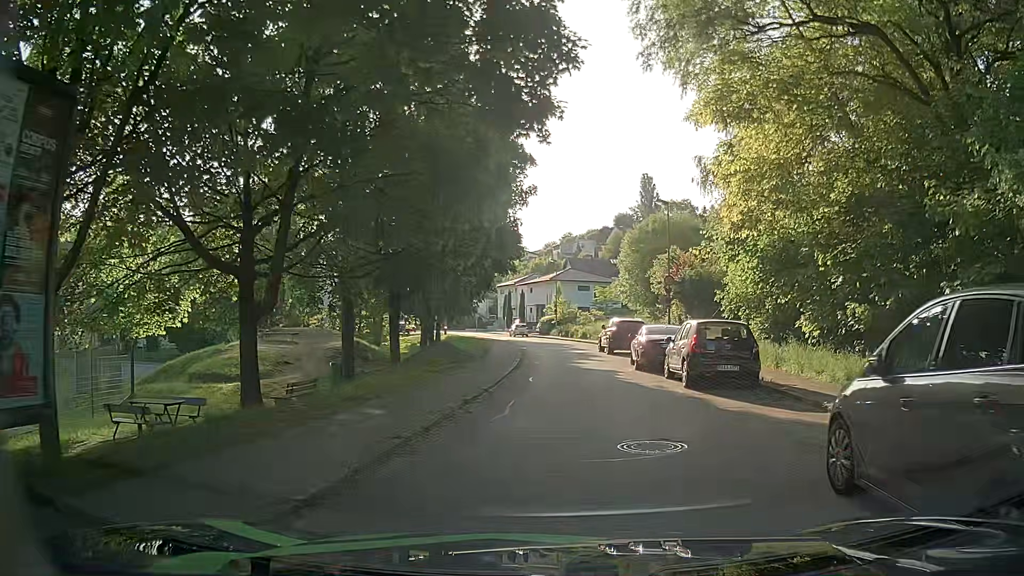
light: Day
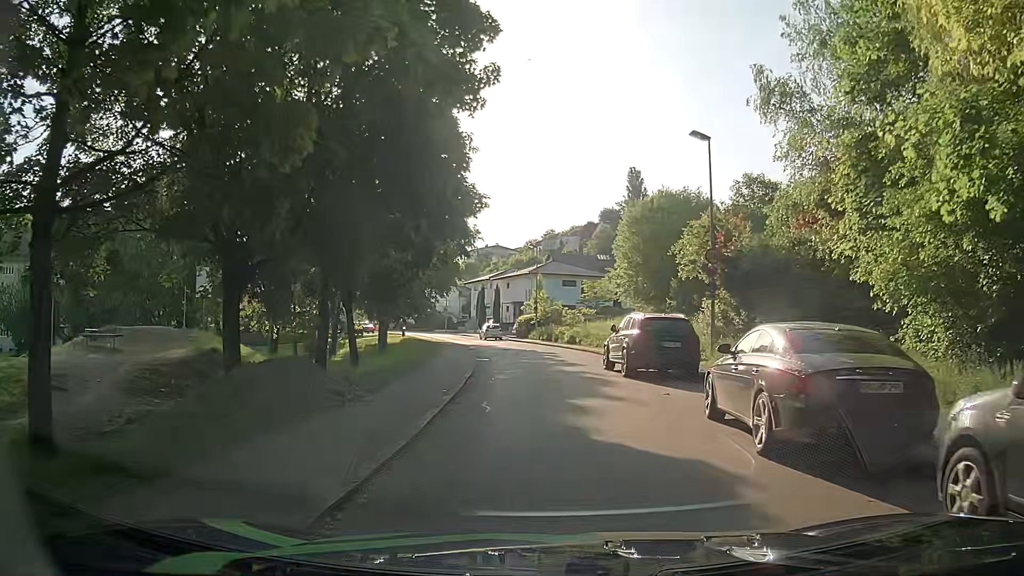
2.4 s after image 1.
(+0.2, +13.9) m; +2°
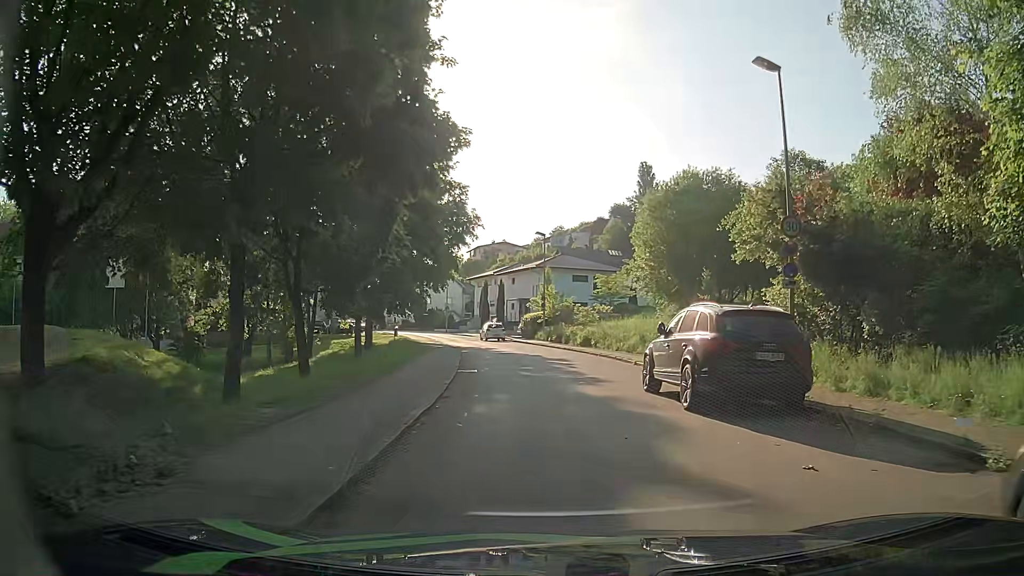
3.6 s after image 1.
(0.0, +7.2) m; 0°
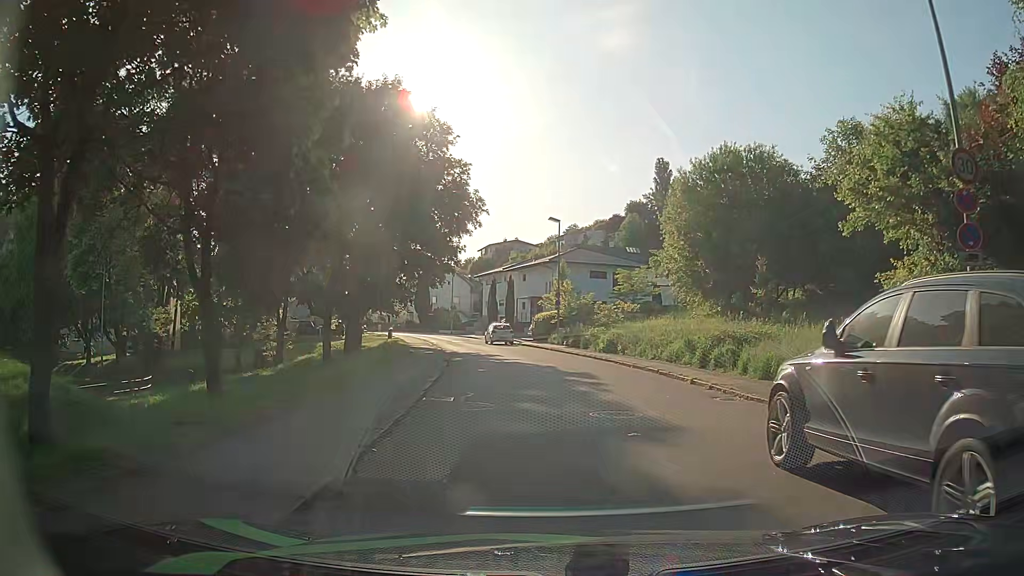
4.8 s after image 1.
(-0.2, +7.4) m; -2°
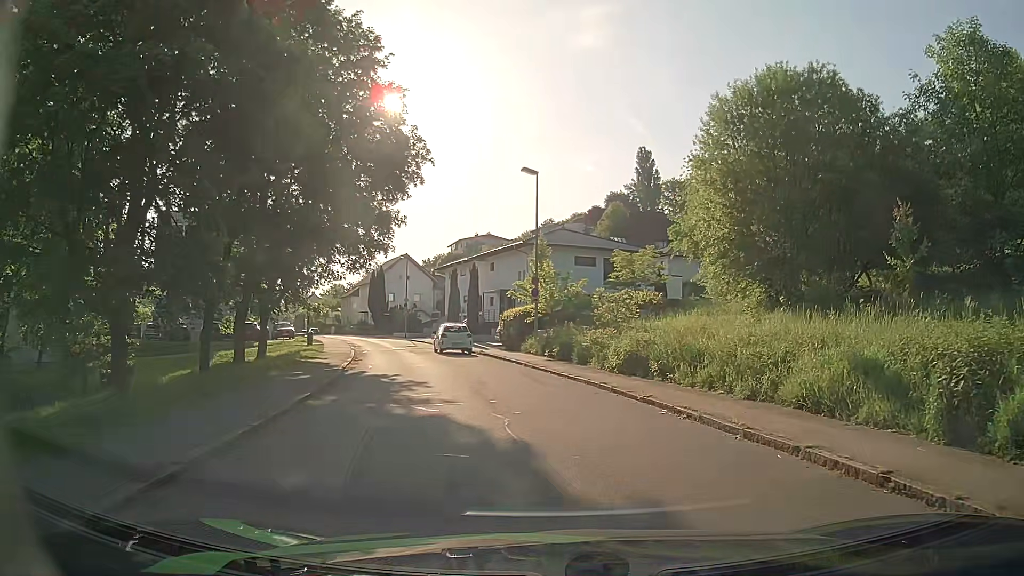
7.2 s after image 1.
(-0.1, +14.1) m; +3°
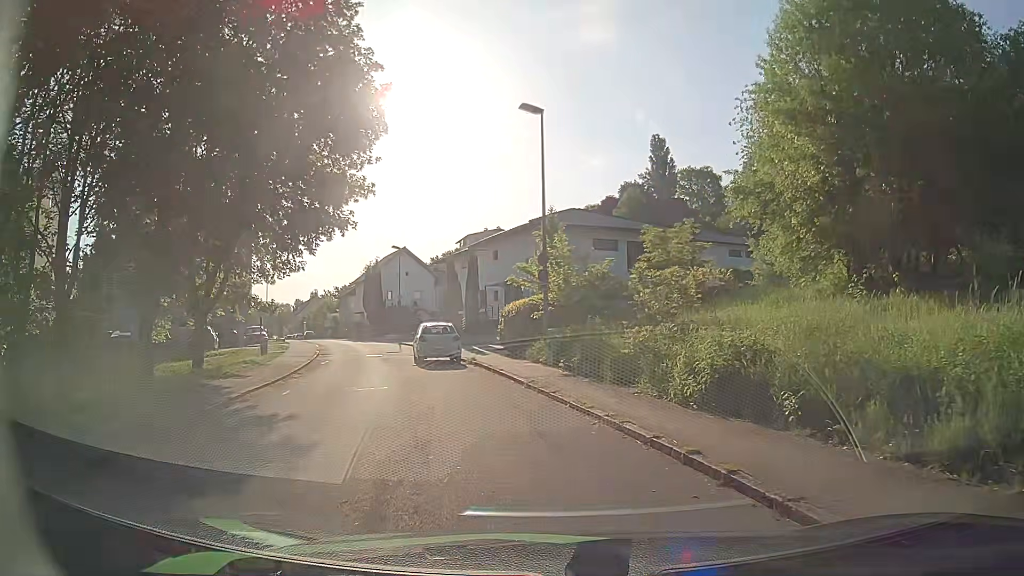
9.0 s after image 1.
(-0.1, +8.6) m; -2°
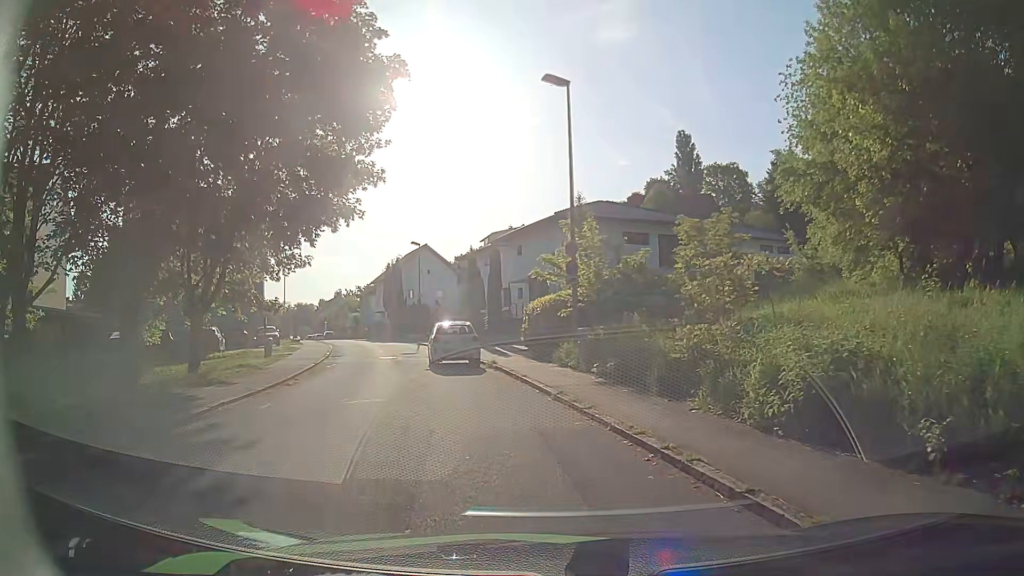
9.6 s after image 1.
(0.0, +2.5) m; -2°
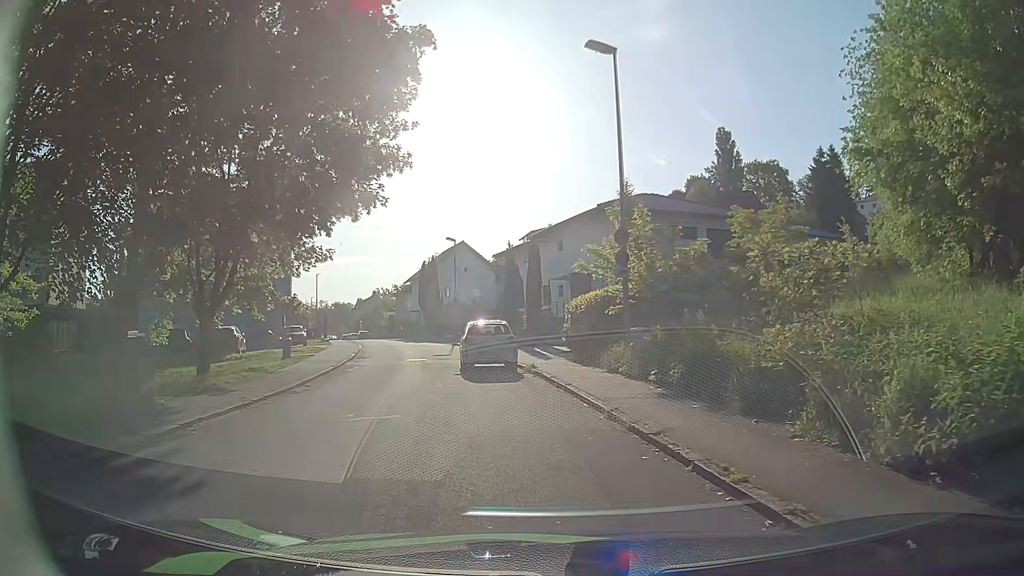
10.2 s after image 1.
(-0.1, +2.4) m; -4°
(-1, +10) (-4, +20) (-6, +29) (-7, +39) (-9, +49) (-12, +59) (-16, +68) (-20, +77) (-25, +86) (-29, +95) m
